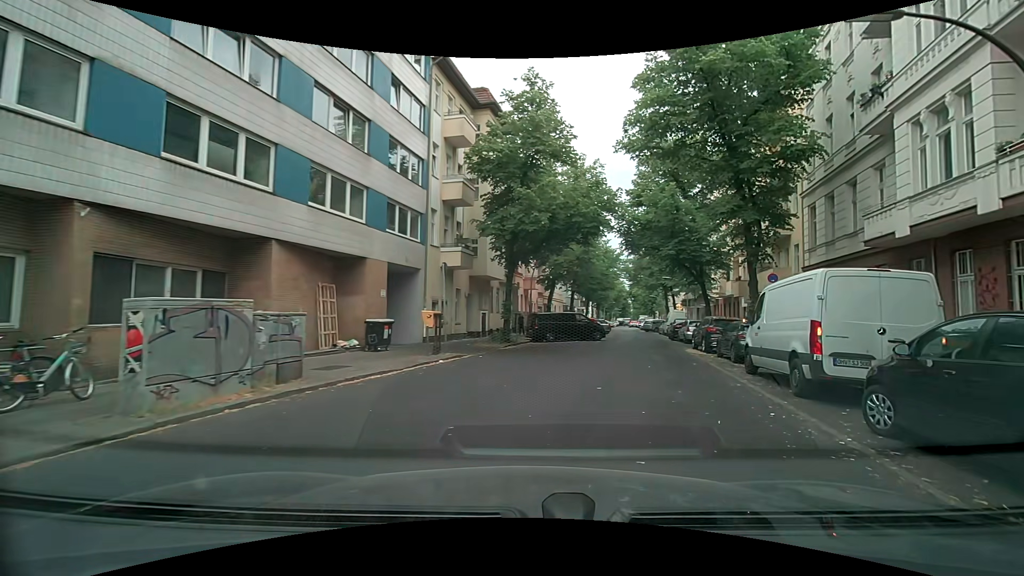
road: residential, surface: asphalt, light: Day
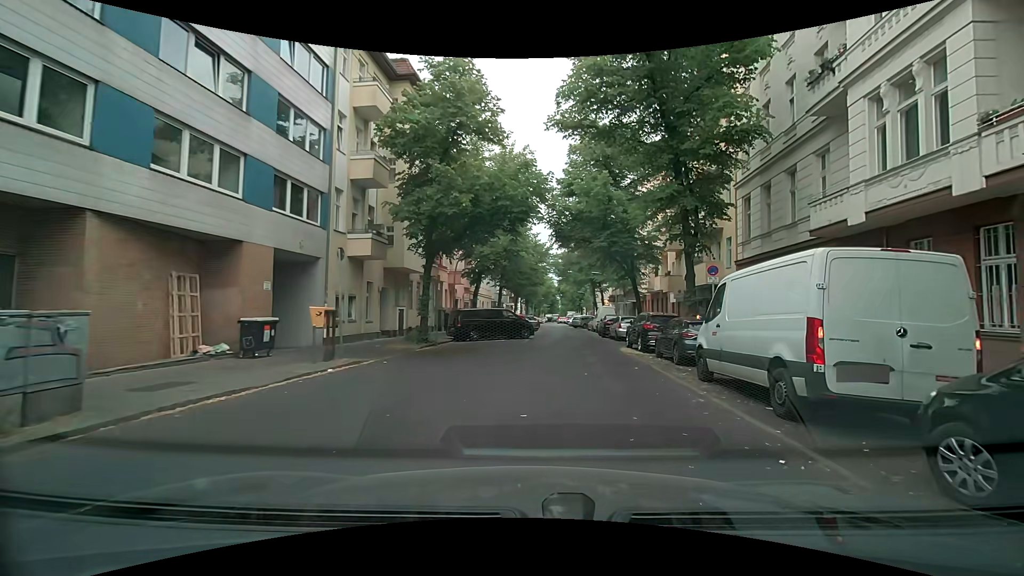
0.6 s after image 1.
(+0.2, +3.0) m; +7°
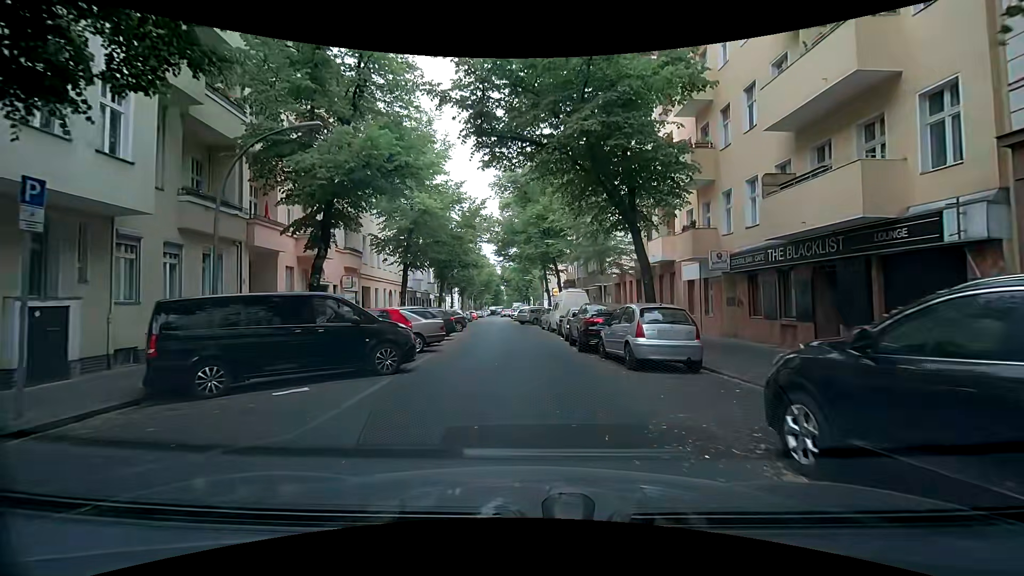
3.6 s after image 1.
(+2.3, +18.8) m; +9°
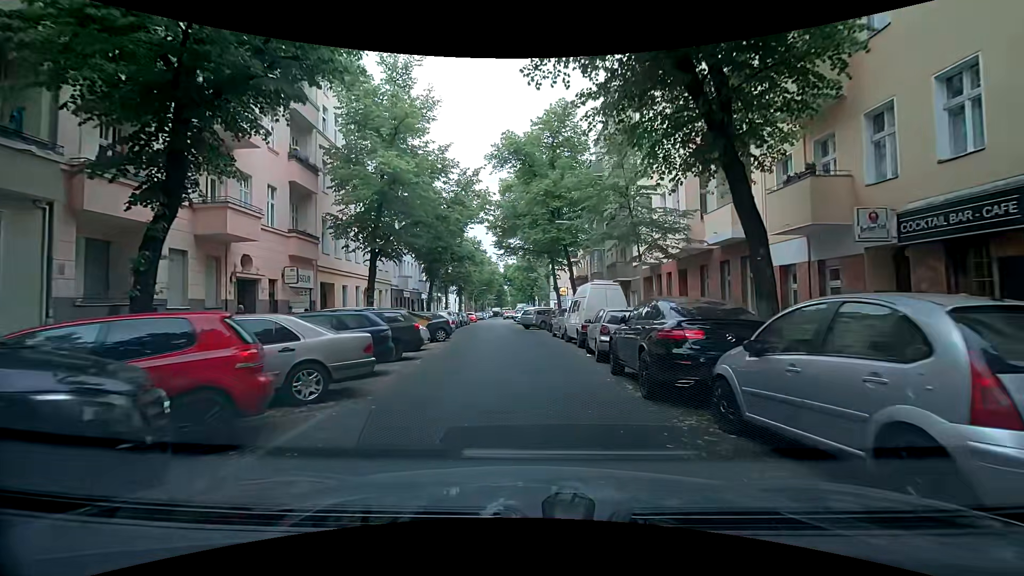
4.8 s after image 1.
(-0.2, +8.2) m; -2°
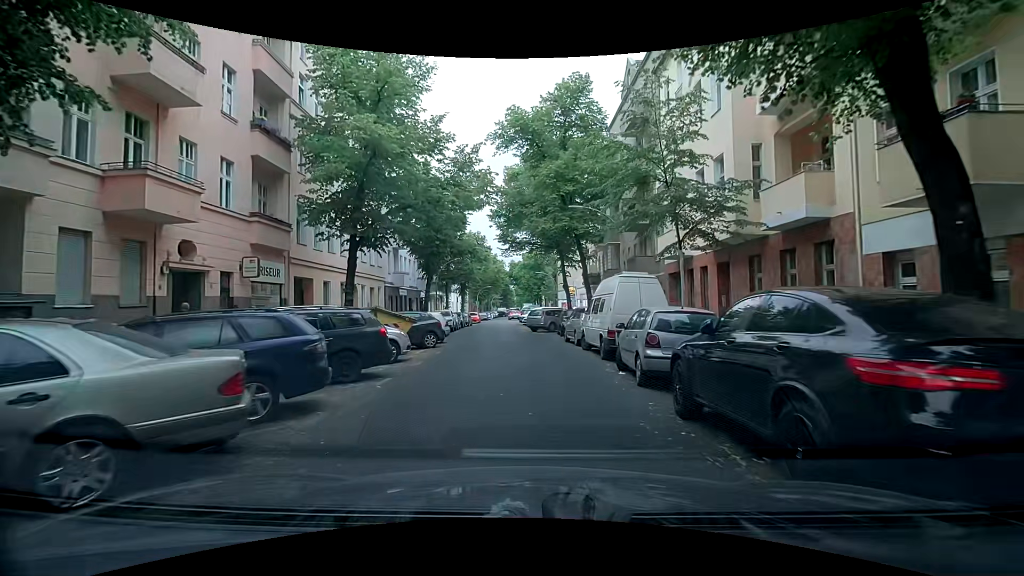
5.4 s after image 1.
(0.0, +4.1) m; 0°
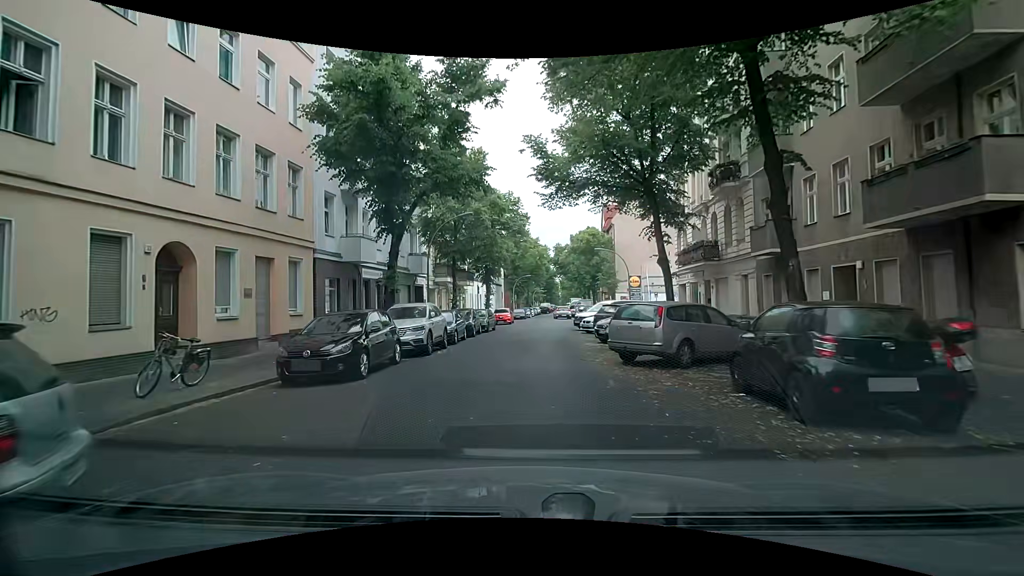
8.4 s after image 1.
(-0.6, +20.5) m; -5°
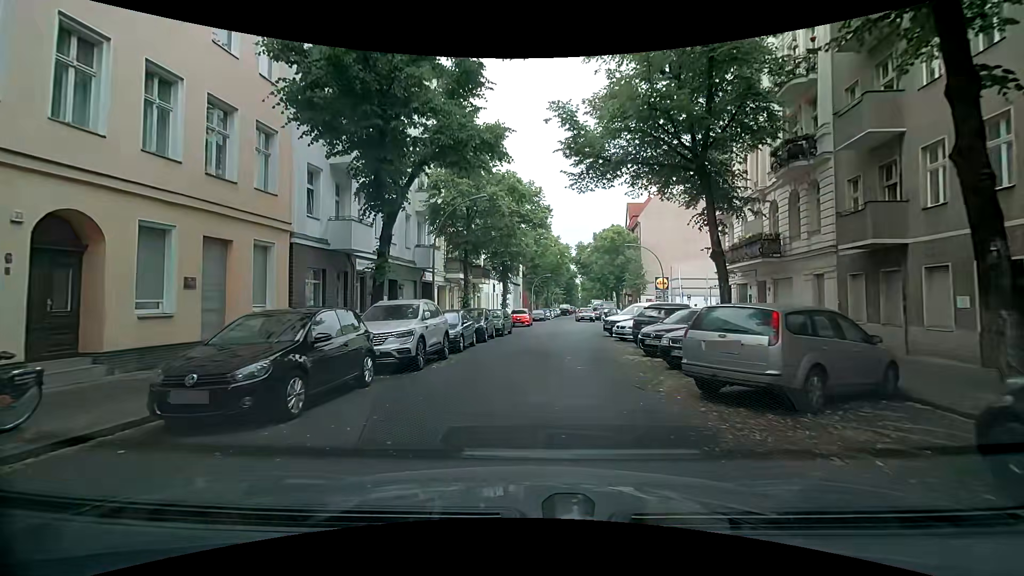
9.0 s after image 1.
(-0.1, +4.1) m; -1°
